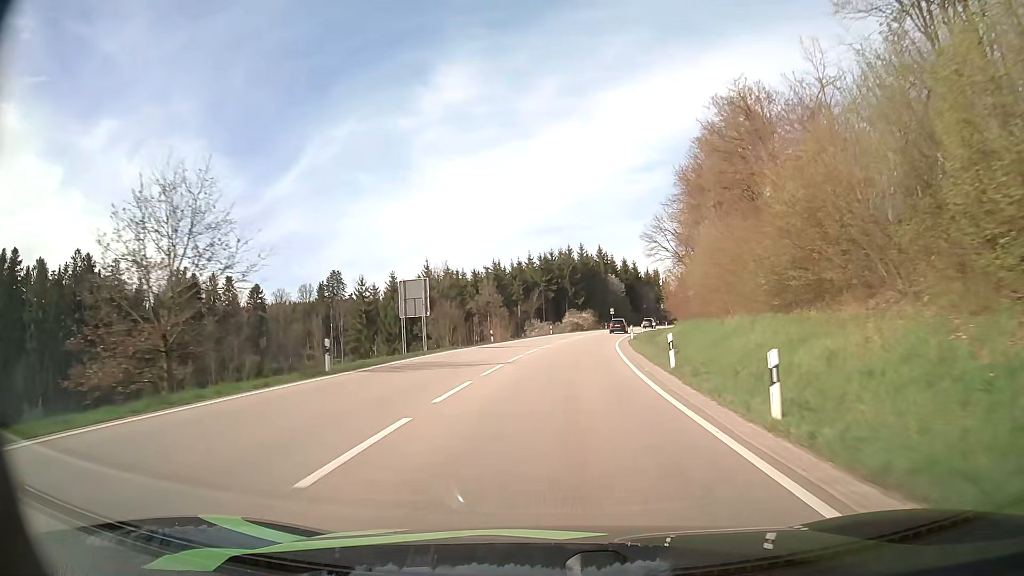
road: primary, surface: asphalt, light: Day
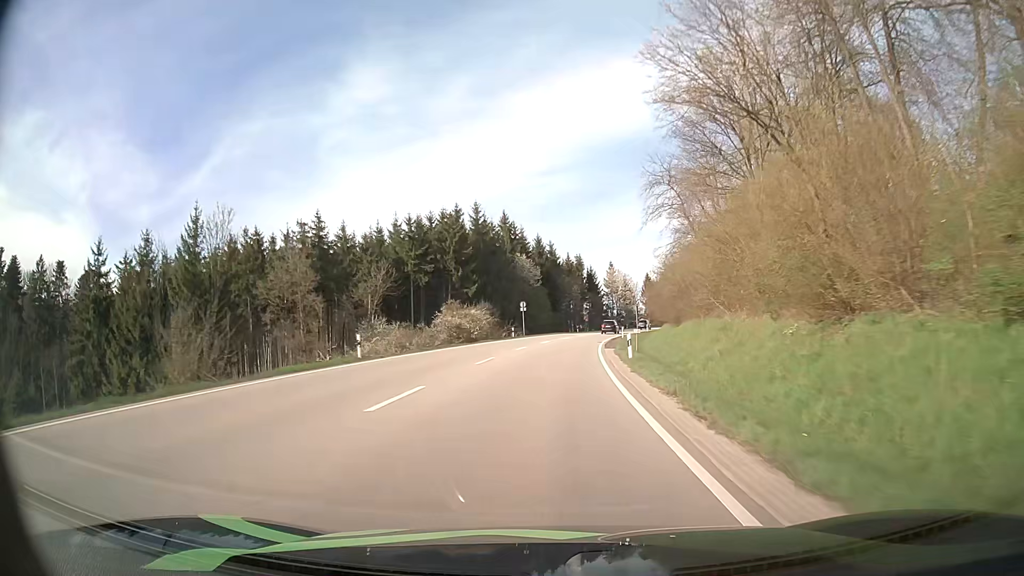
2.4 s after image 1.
(+3.7, +49.6) m; +8°
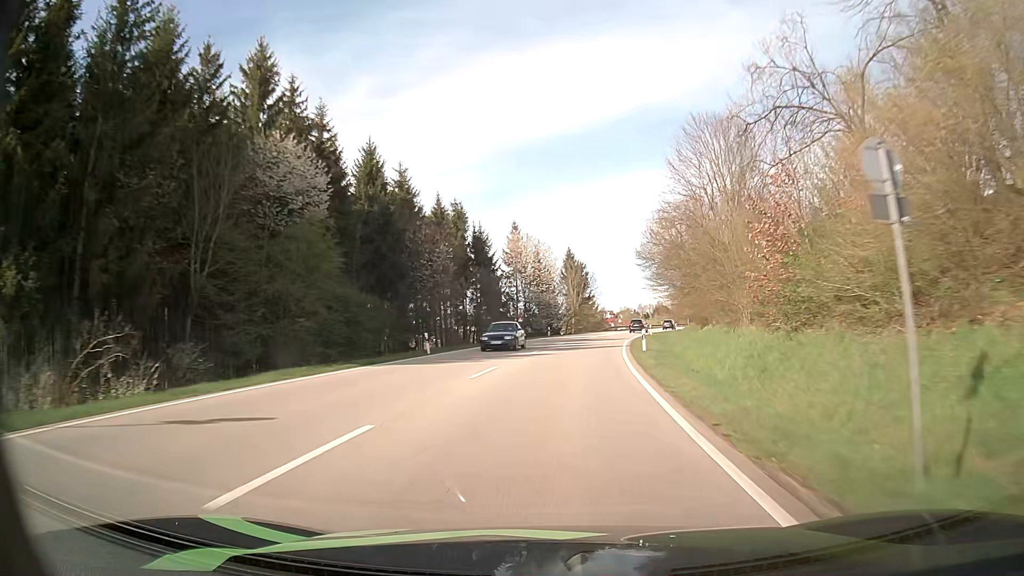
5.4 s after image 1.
(+4.7, +65.2) m; +9°
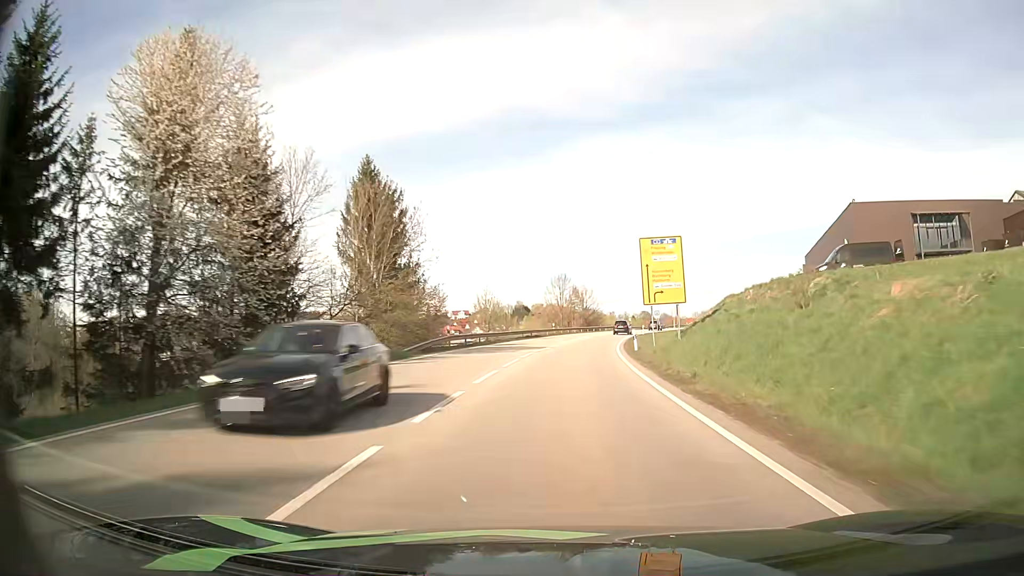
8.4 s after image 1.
(+7.0, +66.2) m; +12°
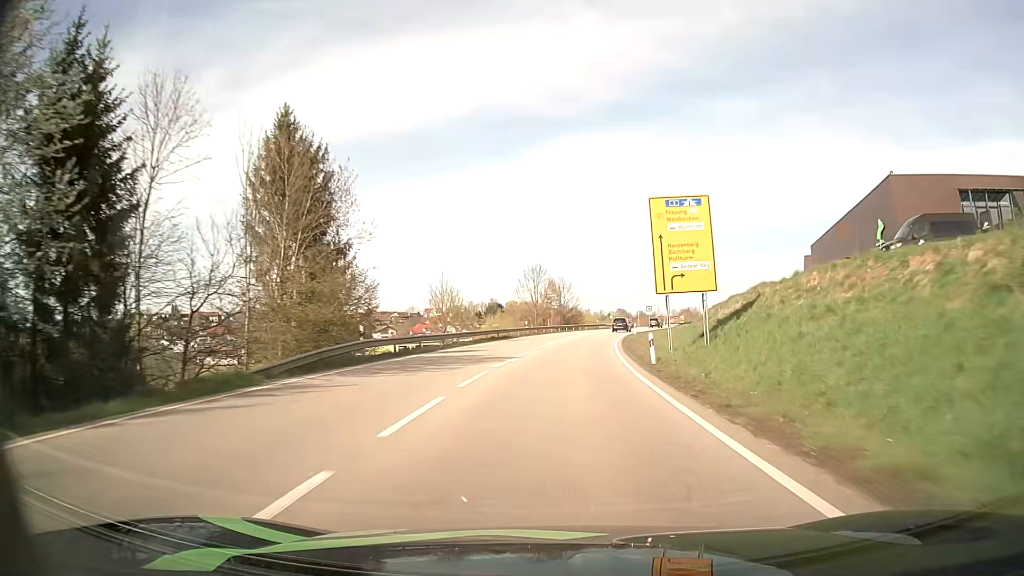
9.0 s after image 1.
(+0.2, +13.1) m; +2°
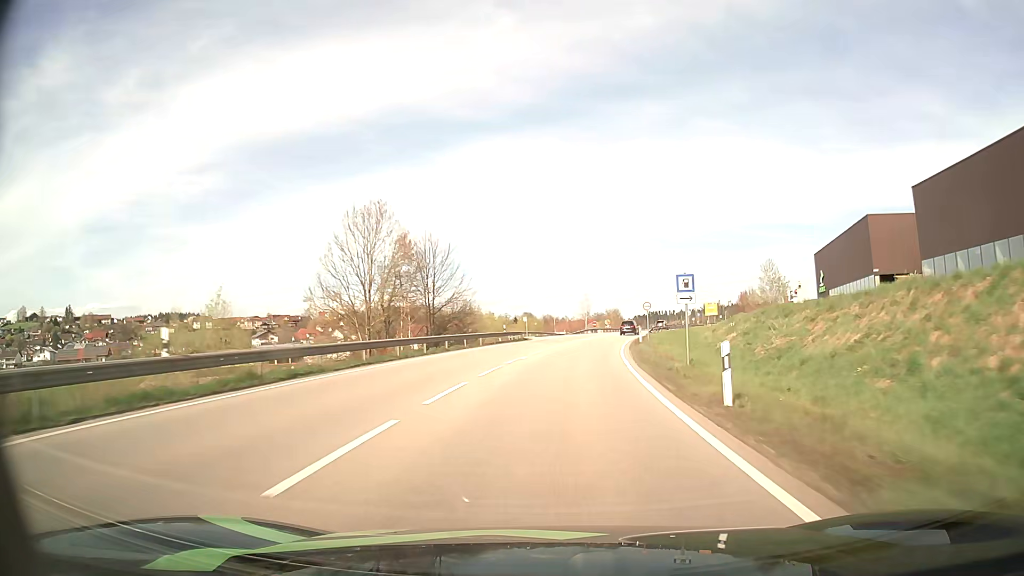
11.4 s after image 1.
(+3.4, +51.0) m; +8°
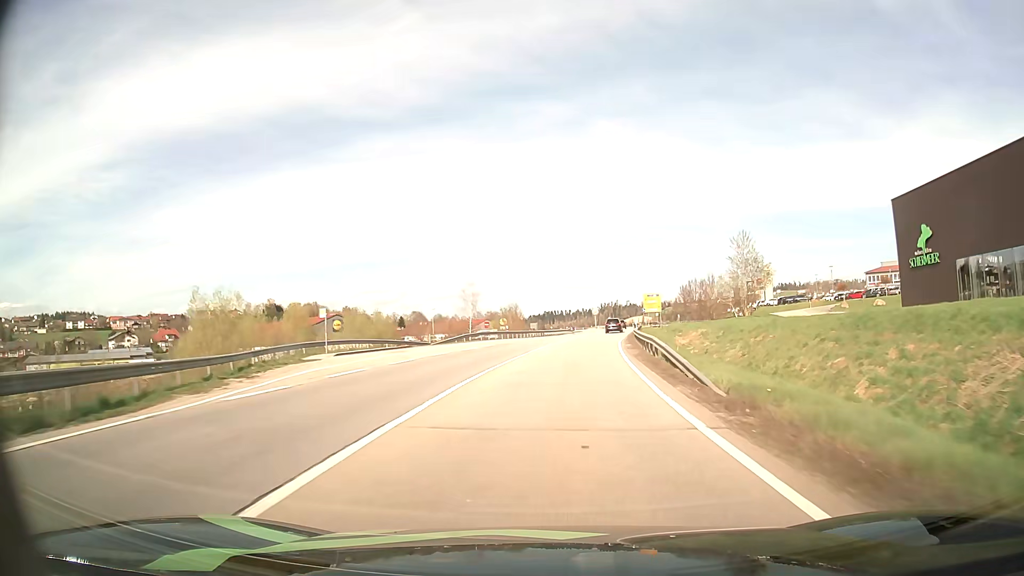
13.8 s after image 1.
(+3.8, +49.3) m; +9°
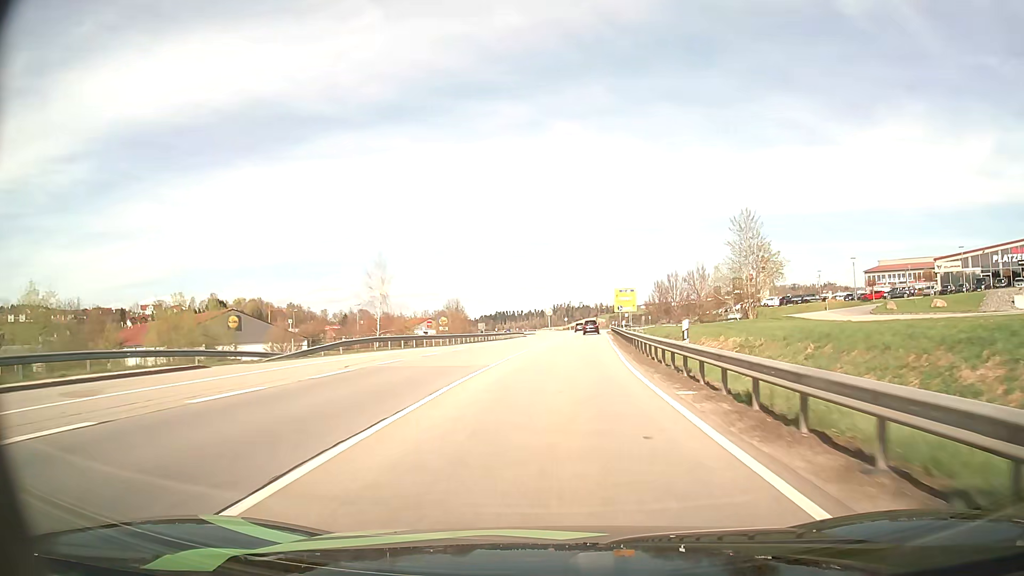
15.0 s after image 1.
(+0.9, +24.4) m; +4°
(0, +10) (0, +20) (+1, +30) (+2, +40) (+2, +50) (+3, +60) (+4, +70) (+5, +80) (+5, +90) (+6, +100) m
